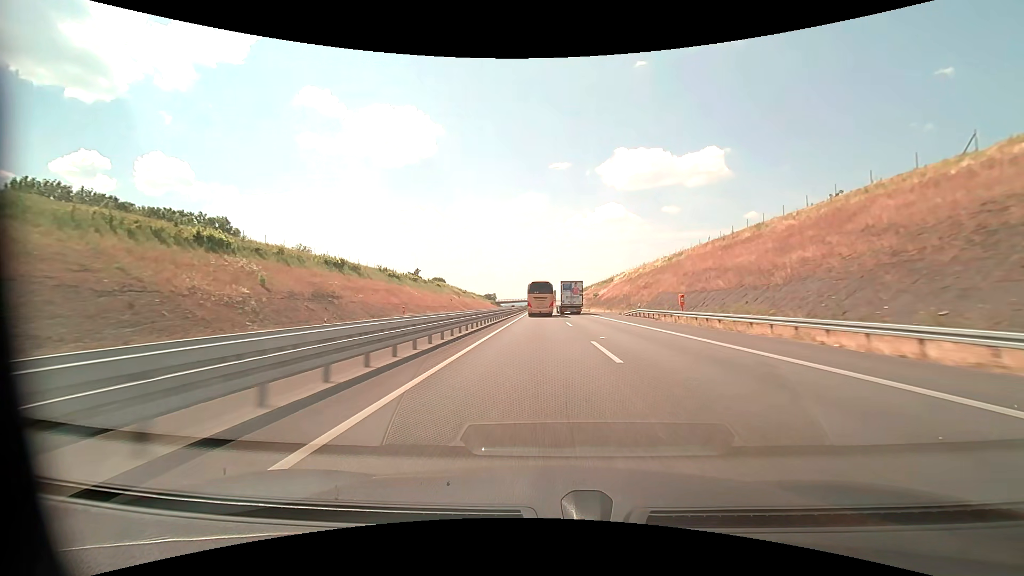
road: motorway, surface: asphalt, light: Day
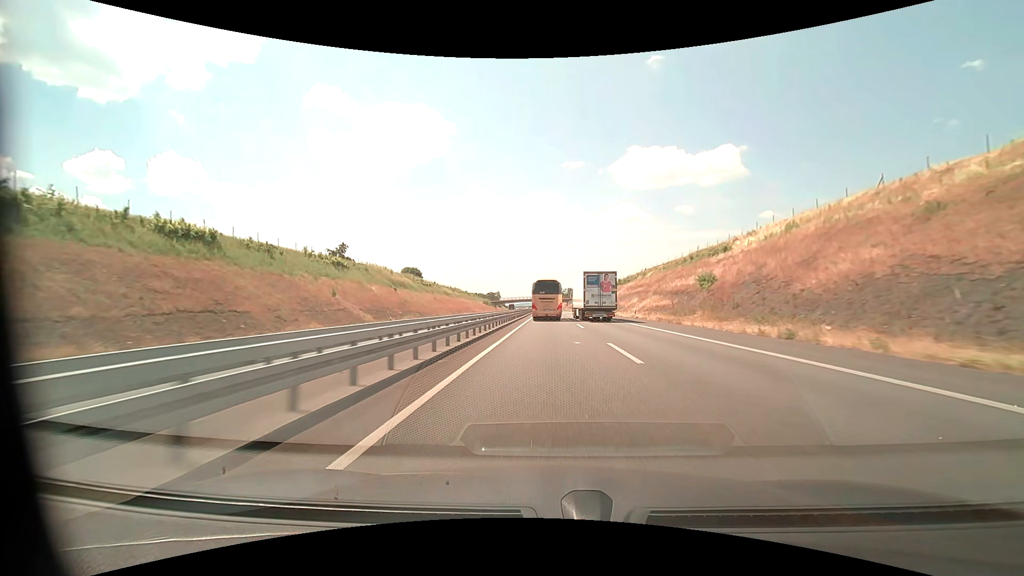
(-1.4, +90.3) m; -1°
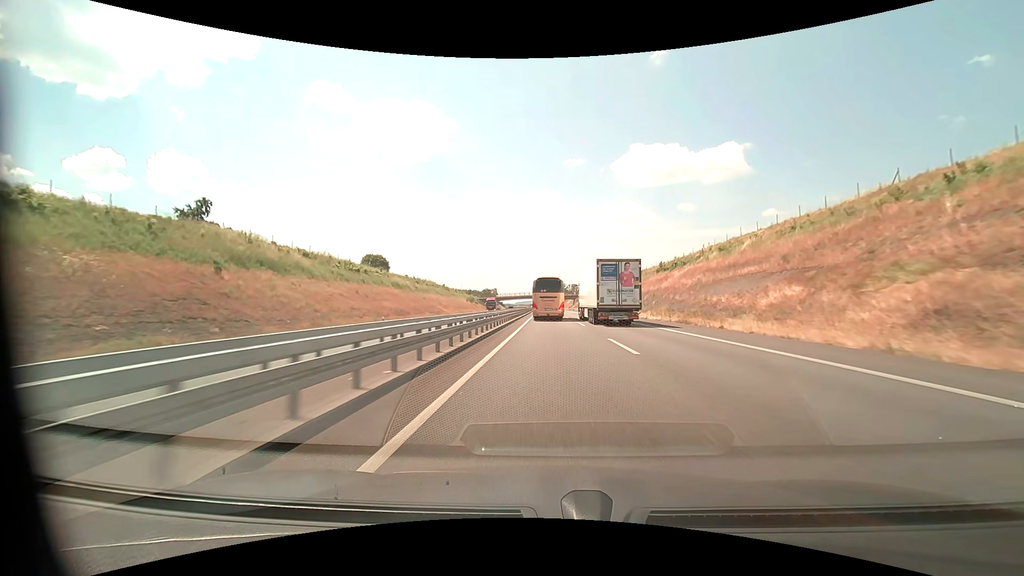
(-0.1, +52.5) m; 0°
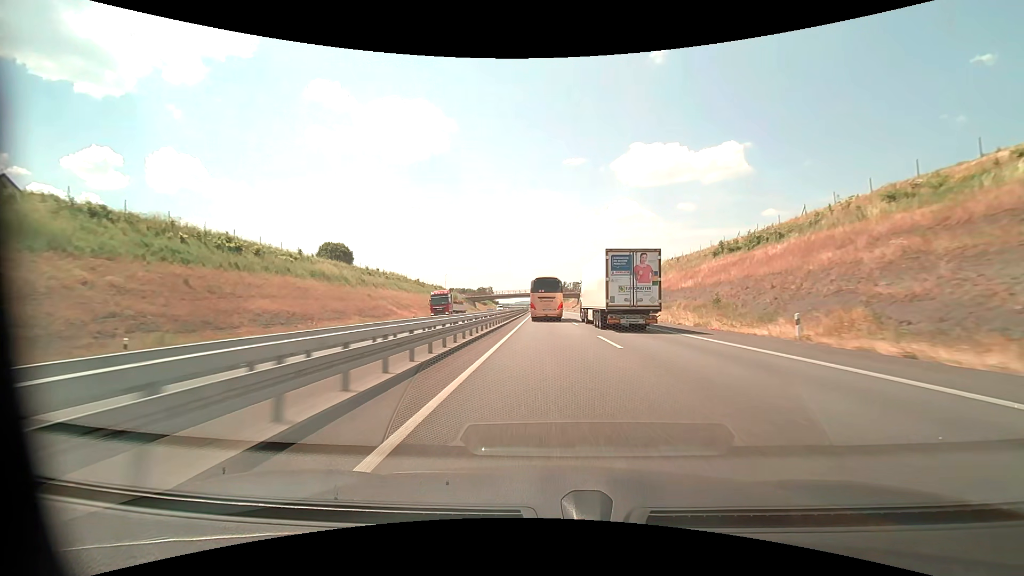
(0.0, +34.2) m; 0°
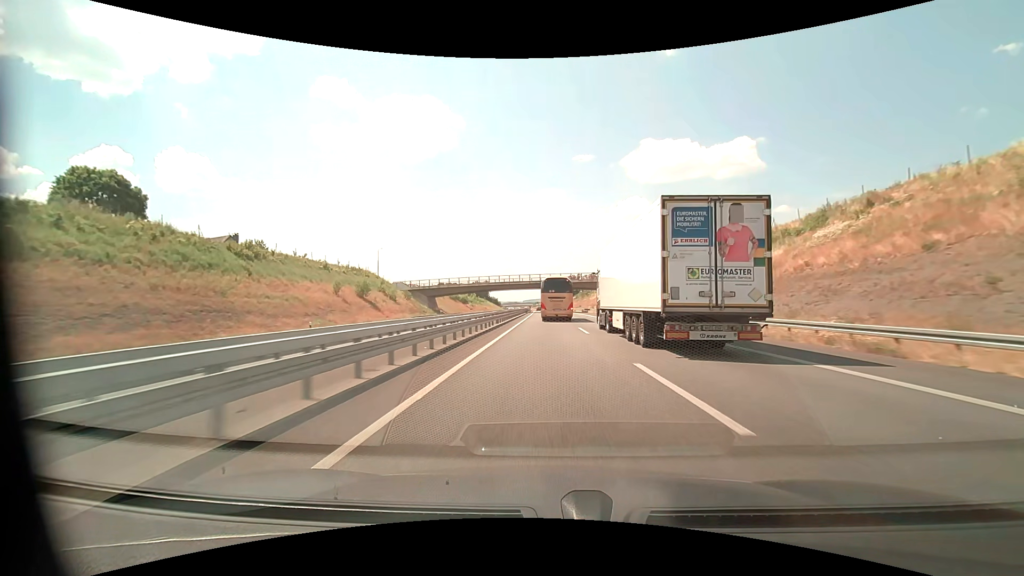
(-0.5, +82.7) m; -1°
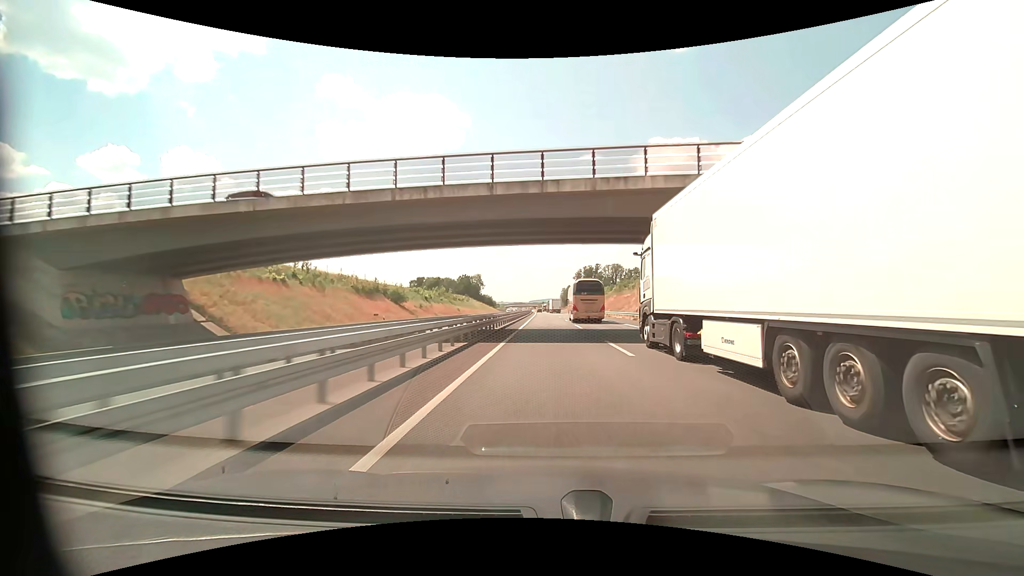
(-0.8, +82.6) m; -1°
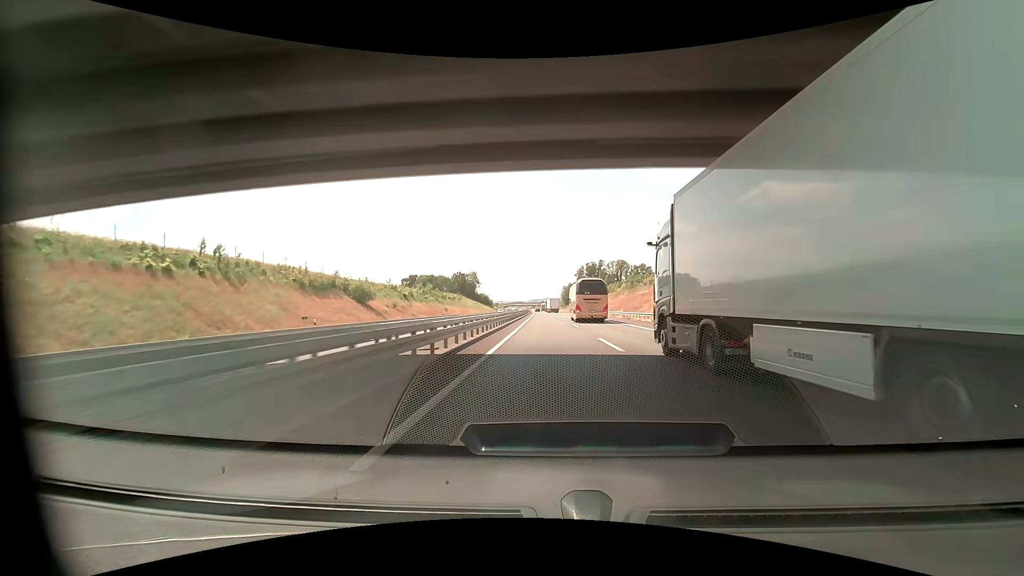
(0.0, +16.9) m; 0°
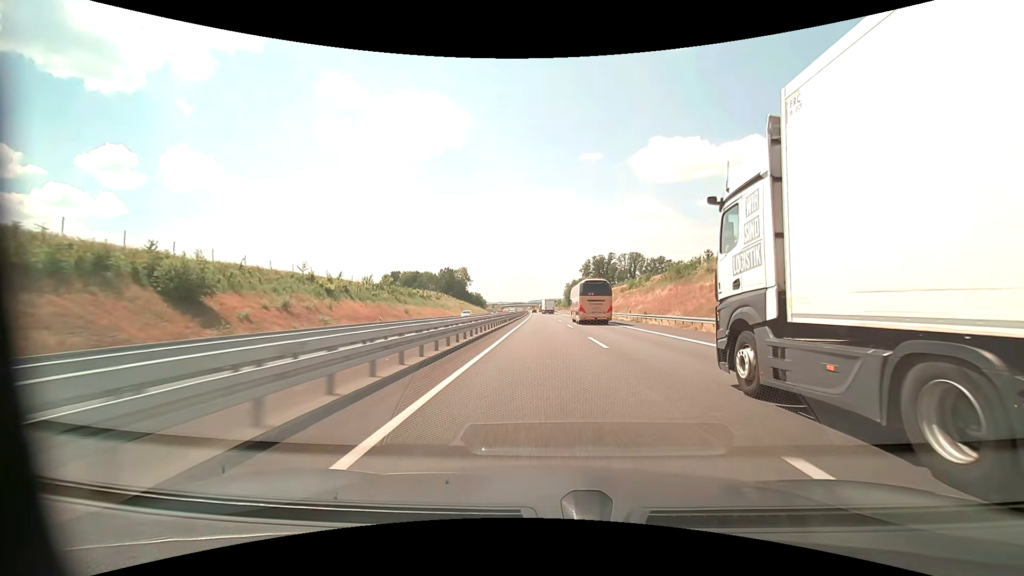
(-0.1, +34.7) m; 0°
(0, +10) (0, +20) (0, +30) (0, +40) (0, +50) (0, +60) (0, +70) (0, +80) (-1, +90) (-1, +100) m
